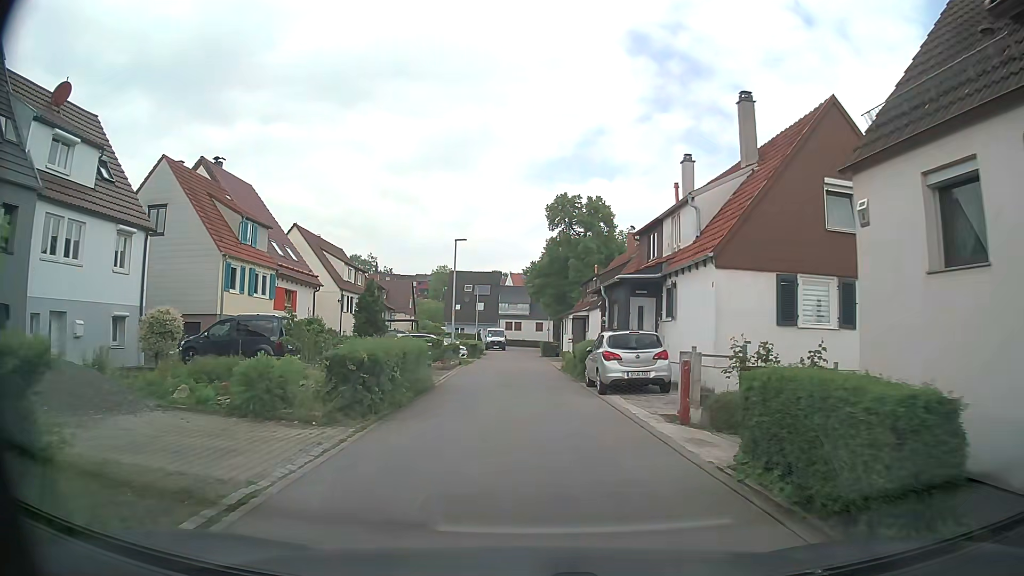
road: residential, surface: asphalt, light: Day
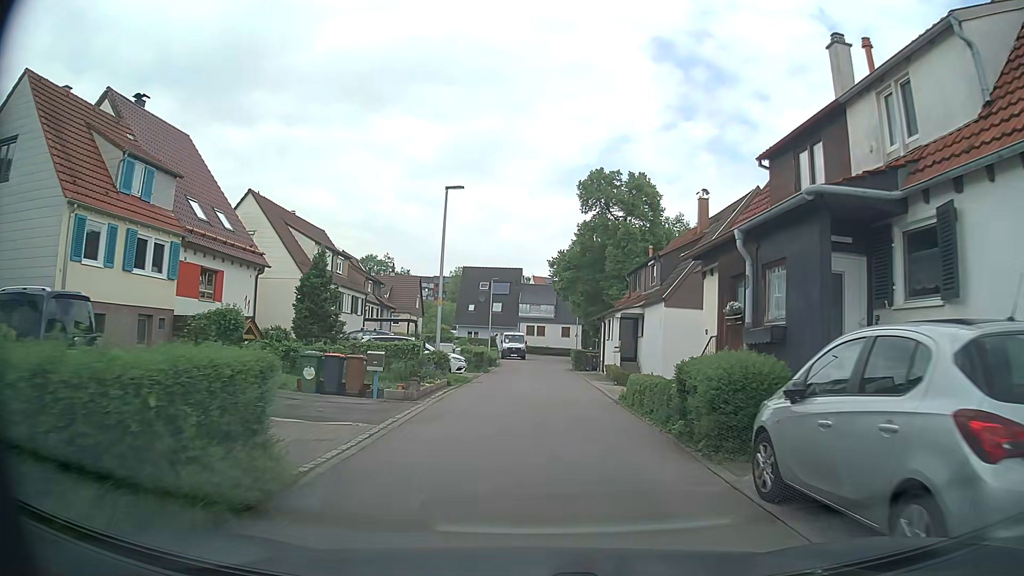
(-0.3, +12.6) m; -2°
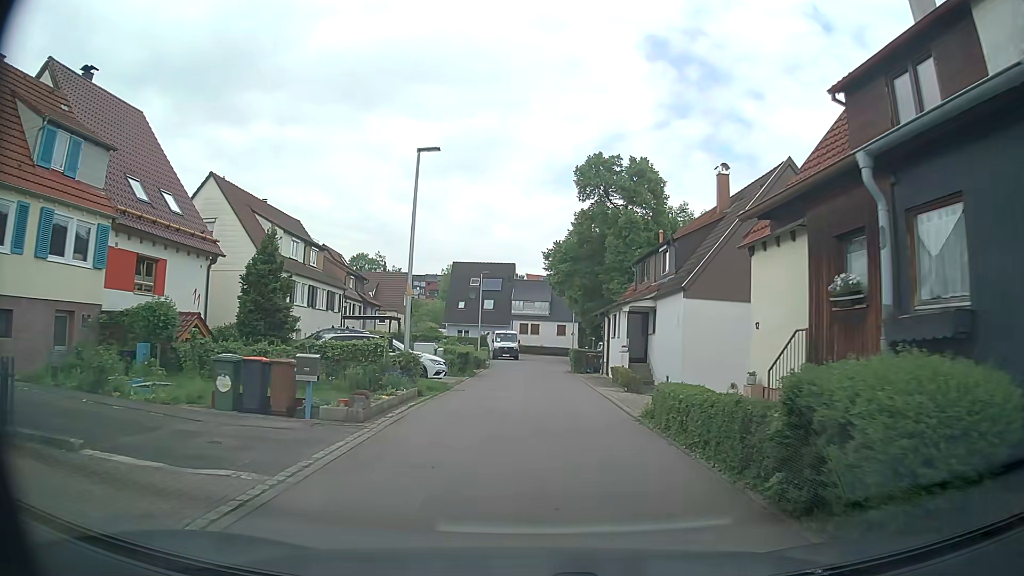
(0.0, +4.2) m; +1°
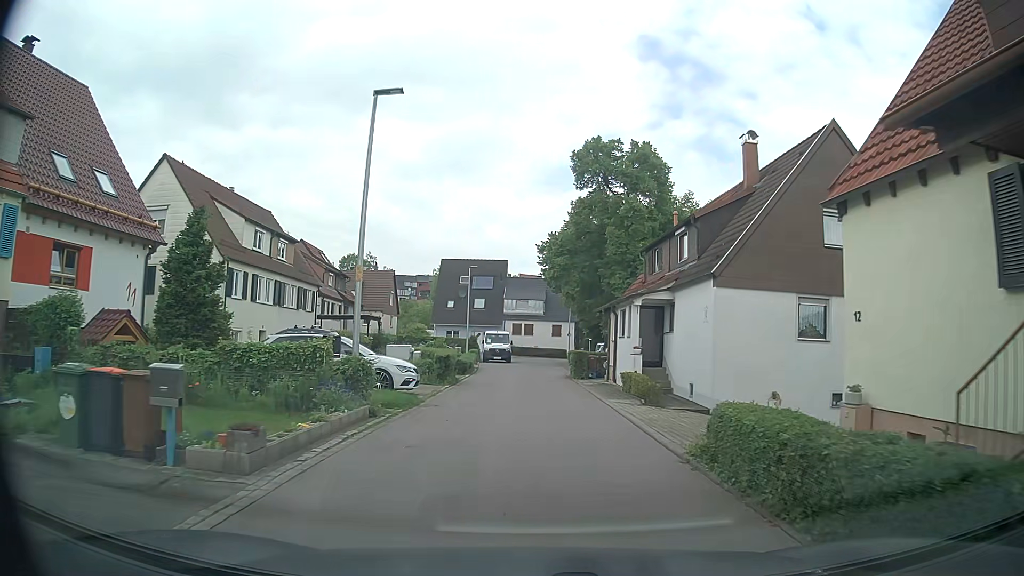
(0.0, +4.3) m; 0°
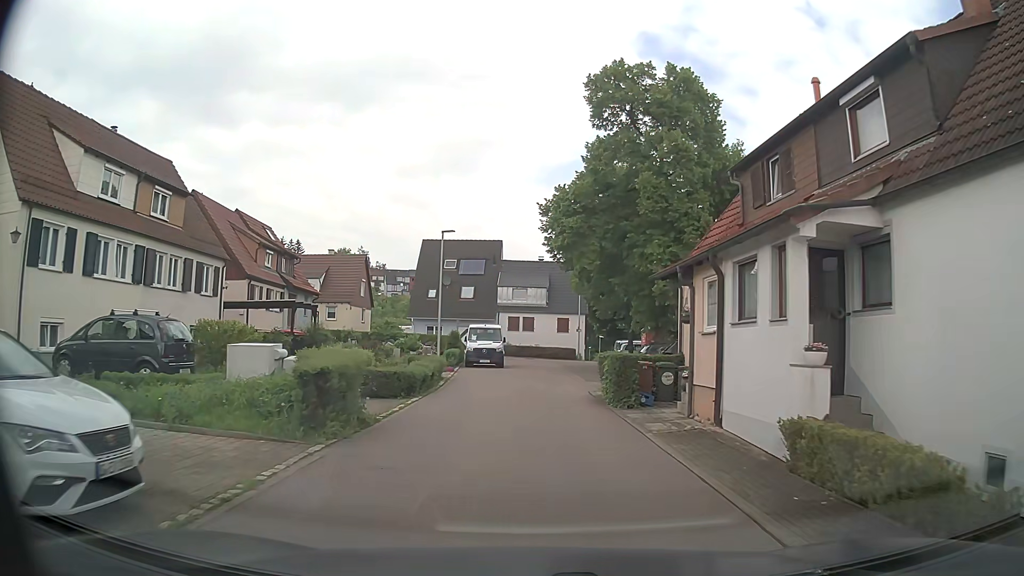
(0.0, +13.0) m; 0°
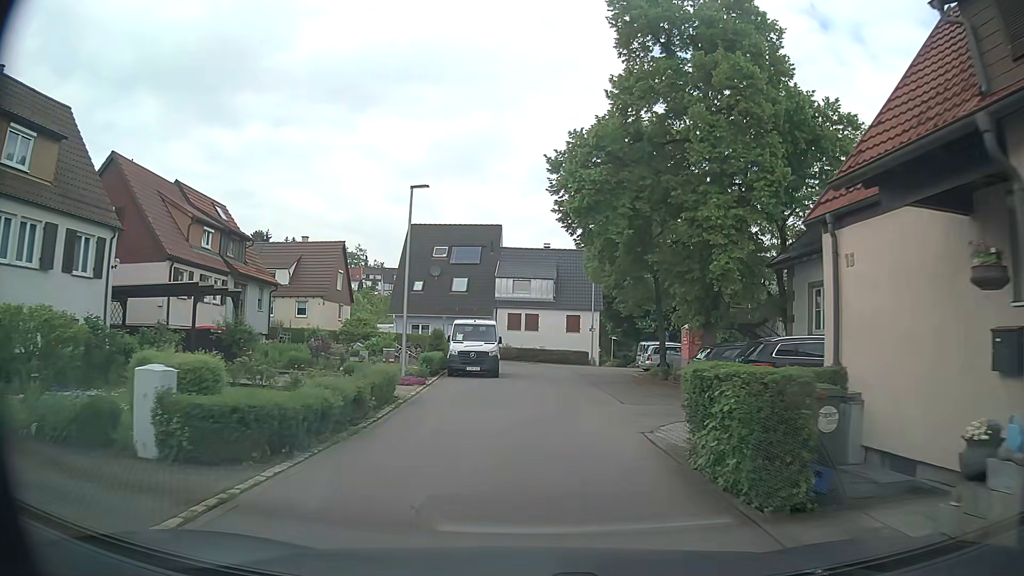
(0.0, +8.8) m; 0°
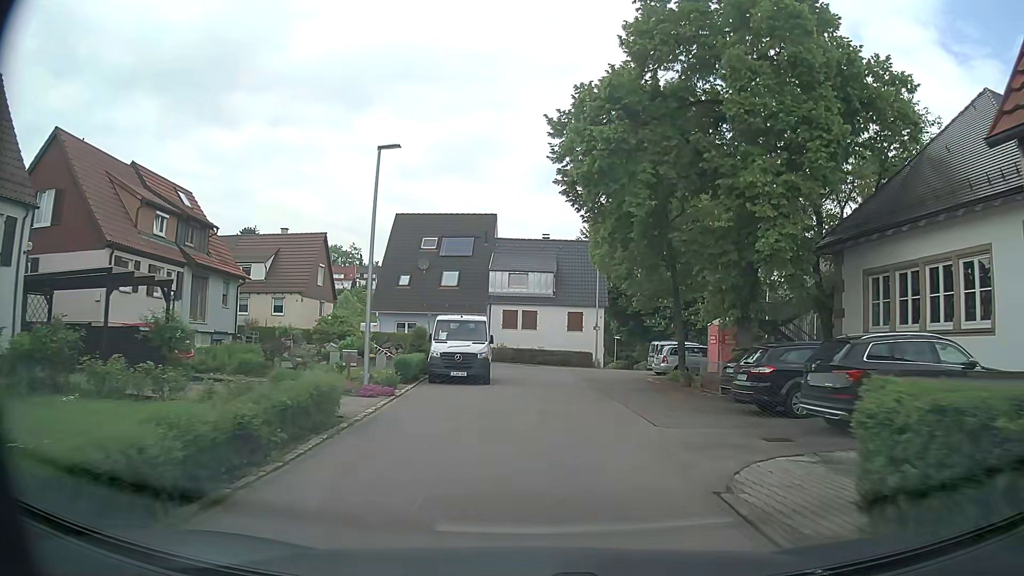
(0.0, +4.4) m; -1°
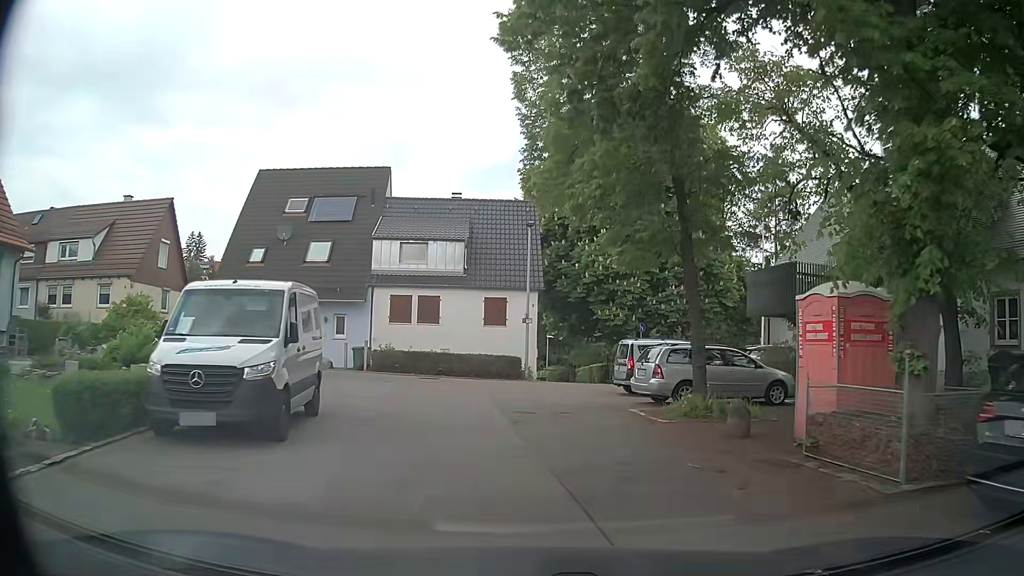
(+0.8, +13.1) m; +6°
